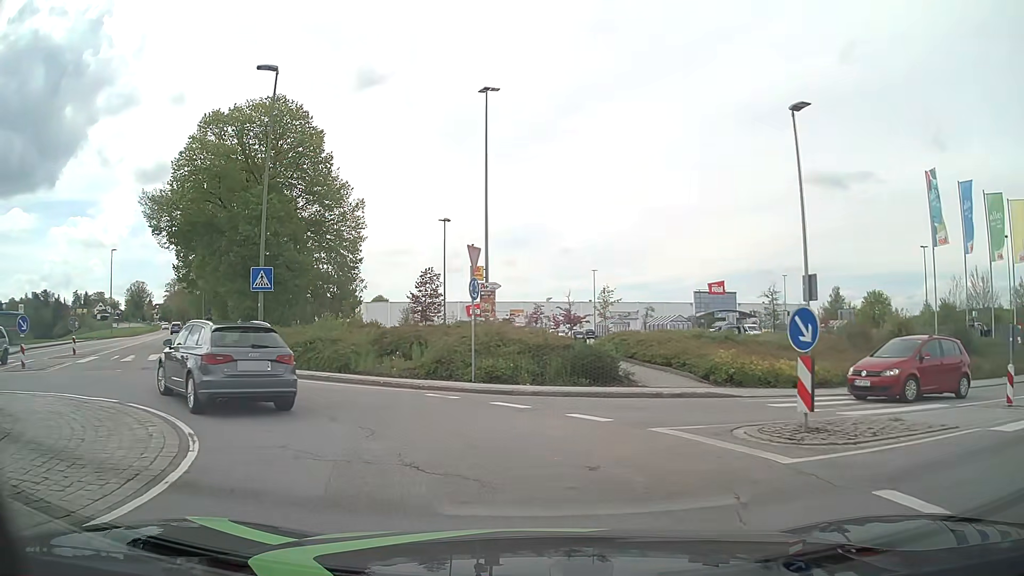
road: tertiary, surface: asphalt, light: Day
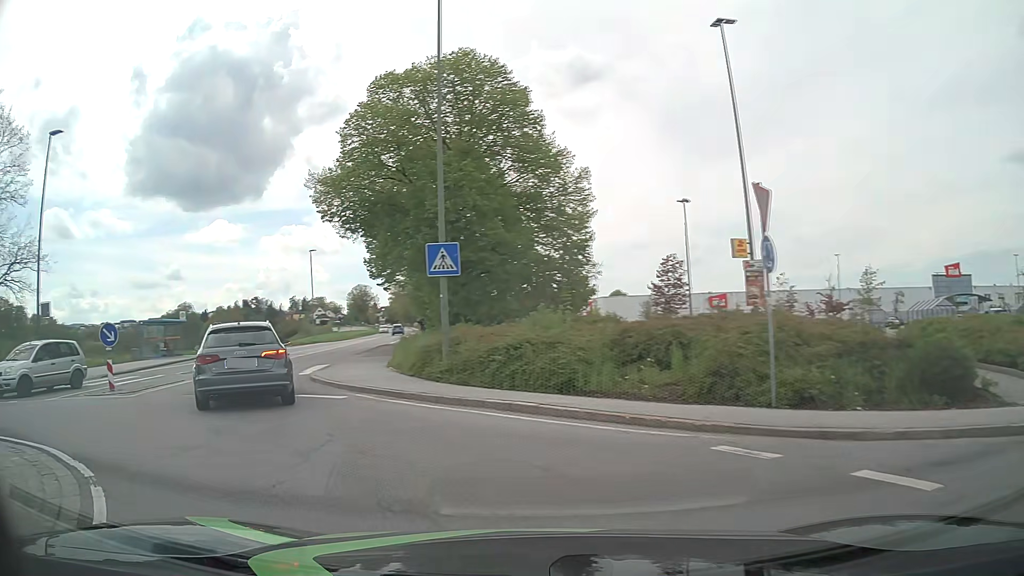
(-1.0, +6.7) m; -22°
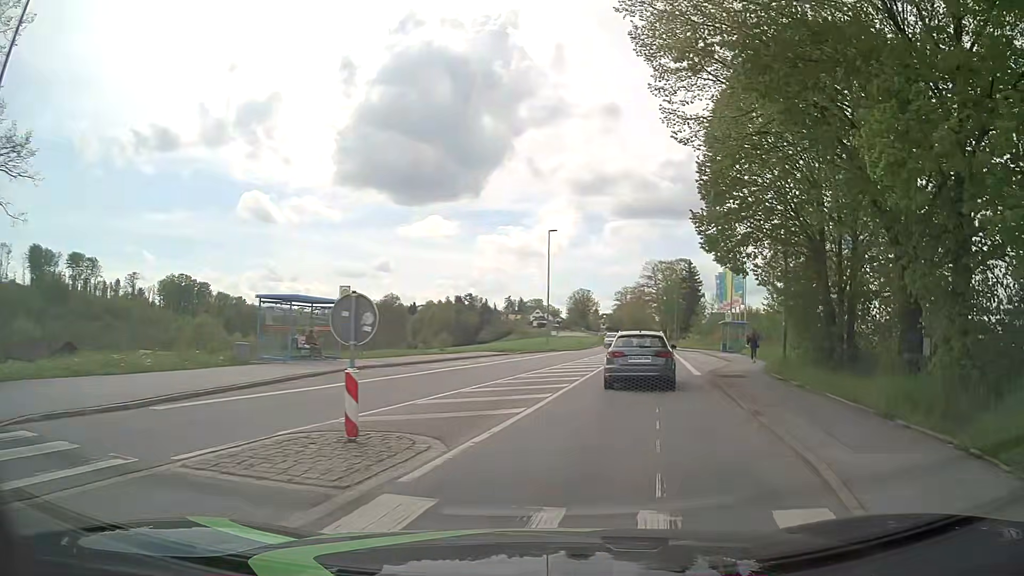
(-7.0, +17.1) m; -17°
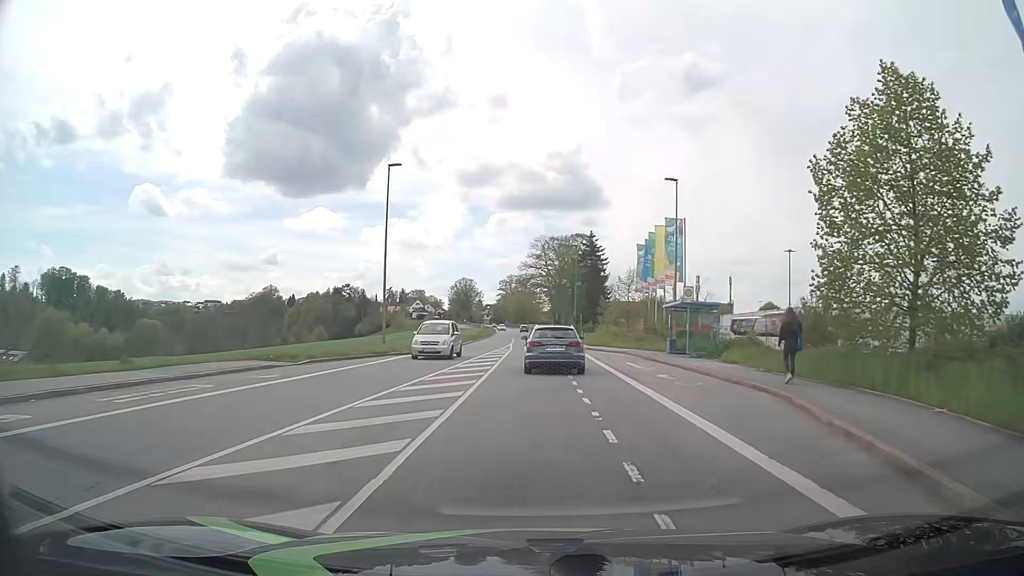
(+2.6, +22.1) m; +10°
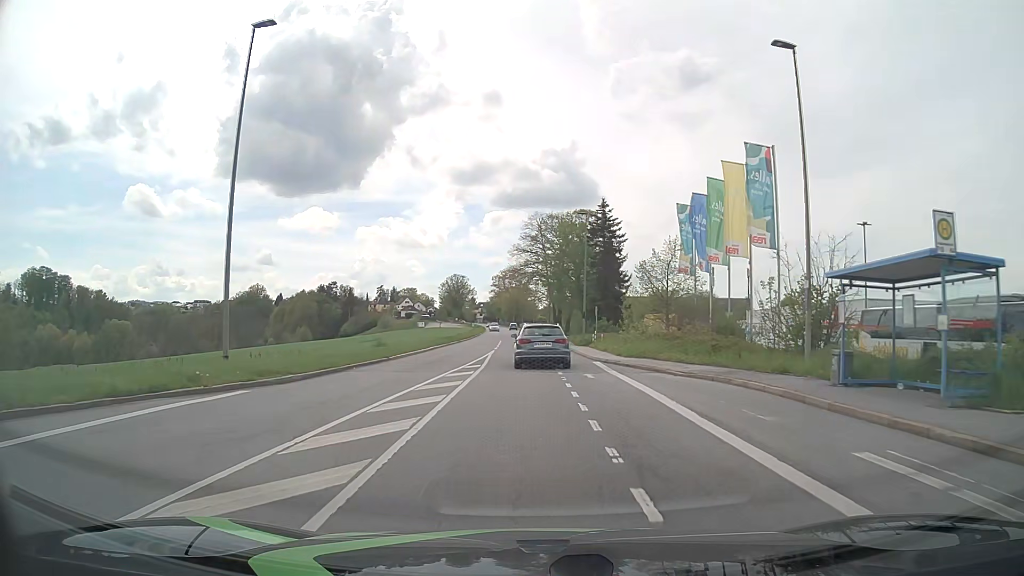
(-0.2, +19.3) m; -1°
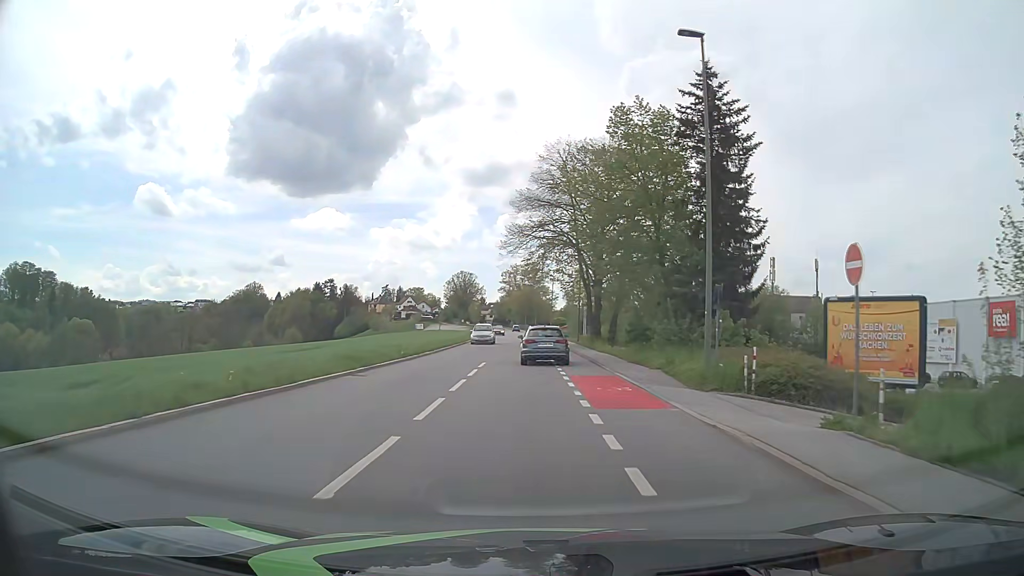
(-0.4, +33.4) m; -1°
